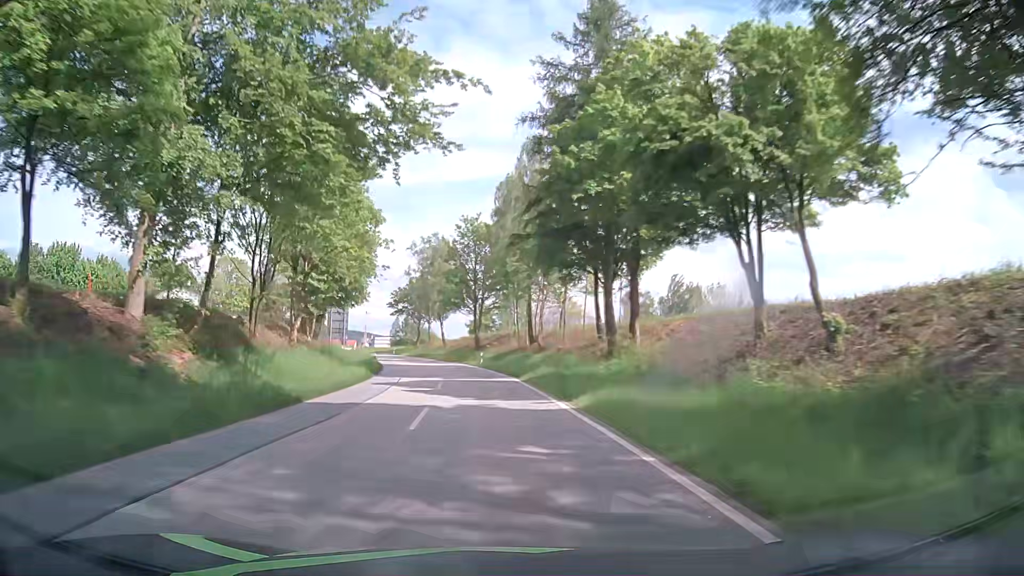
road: tertiary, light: Day
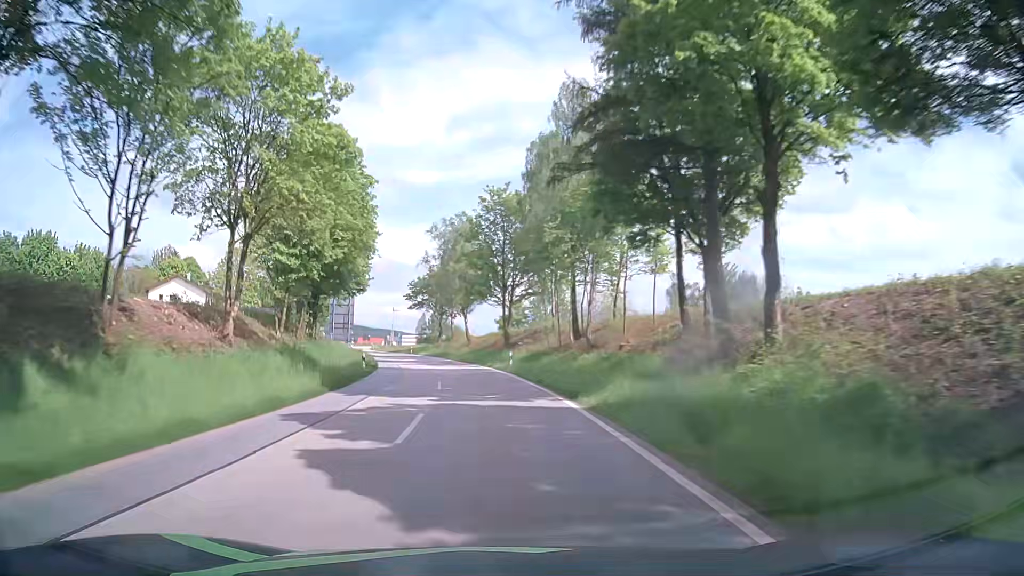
(-0.3, +13.8) m; -2°
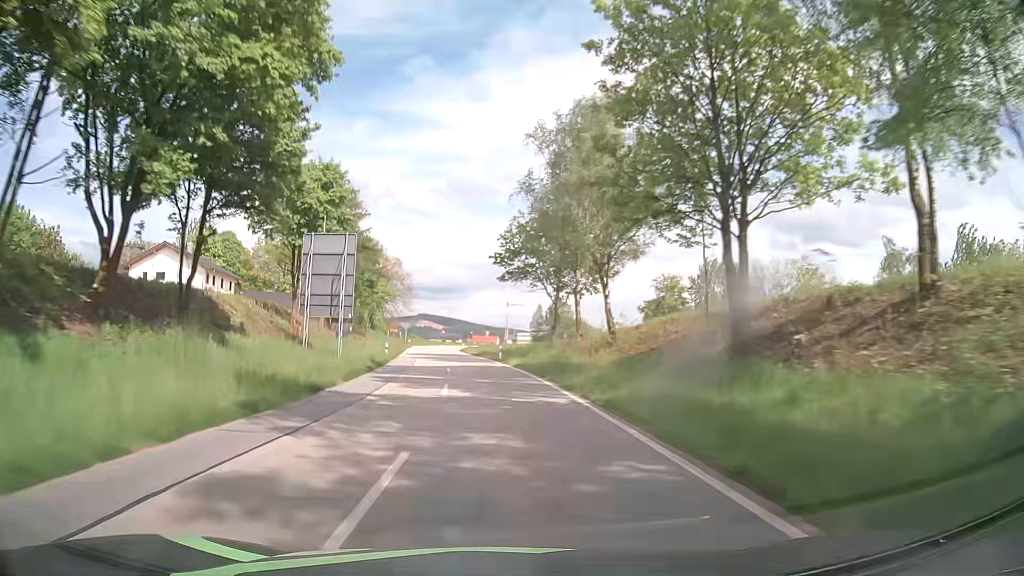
(-3.6, +41.6) m; -10°
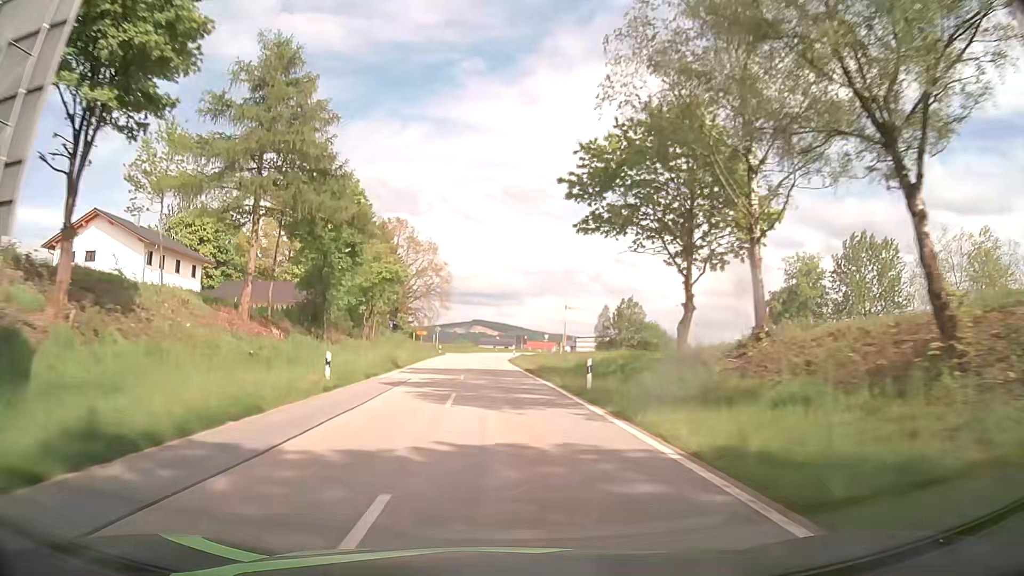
(-1.5, +26.7) m; -5°
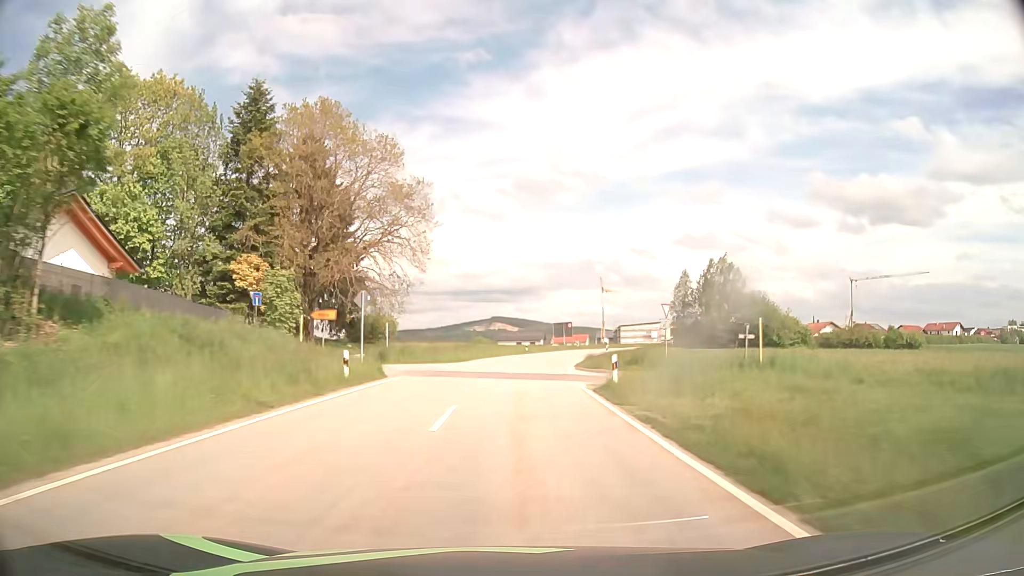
(-1.5, +52.6) m; -2°
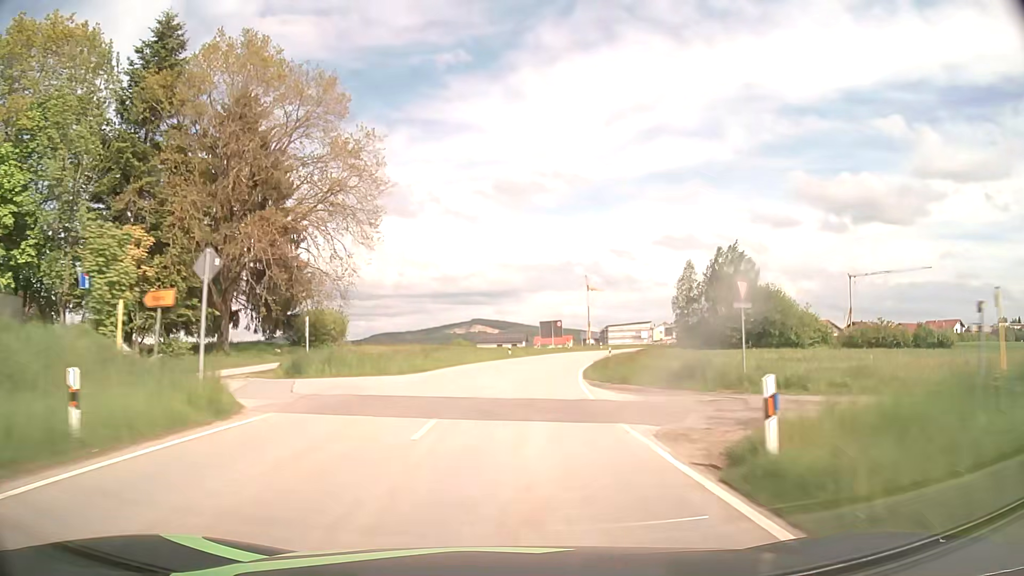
(+0.2, +12.9) m; +2°
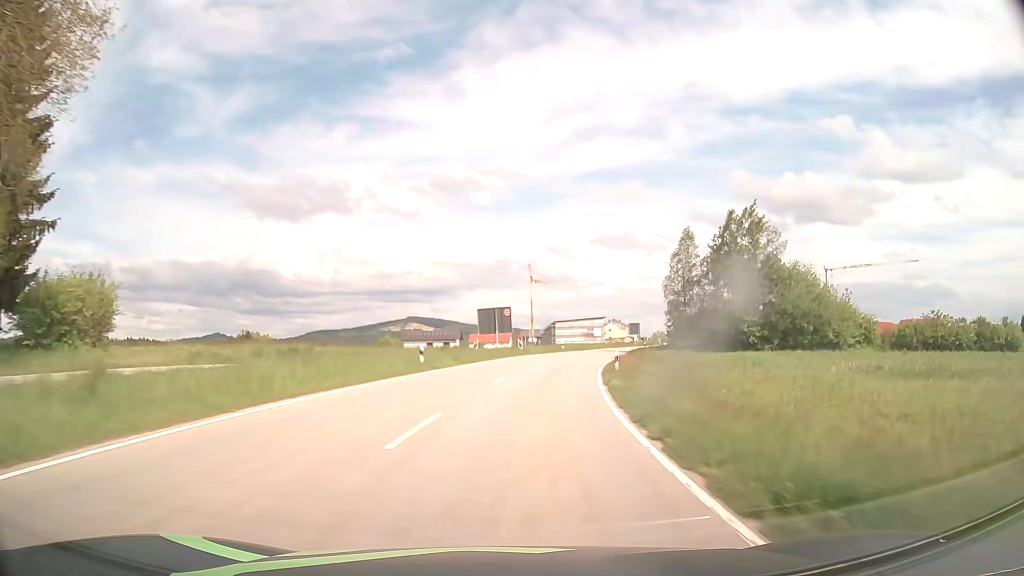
(+1.0, +25.6) m; +5°
(0, +10) (+1, +20) (+2, +30) (+4, +40) (+7, +49) (+9, +59) (+12, +69) (+16, +78) (+19, +87) (+23, +97) m
